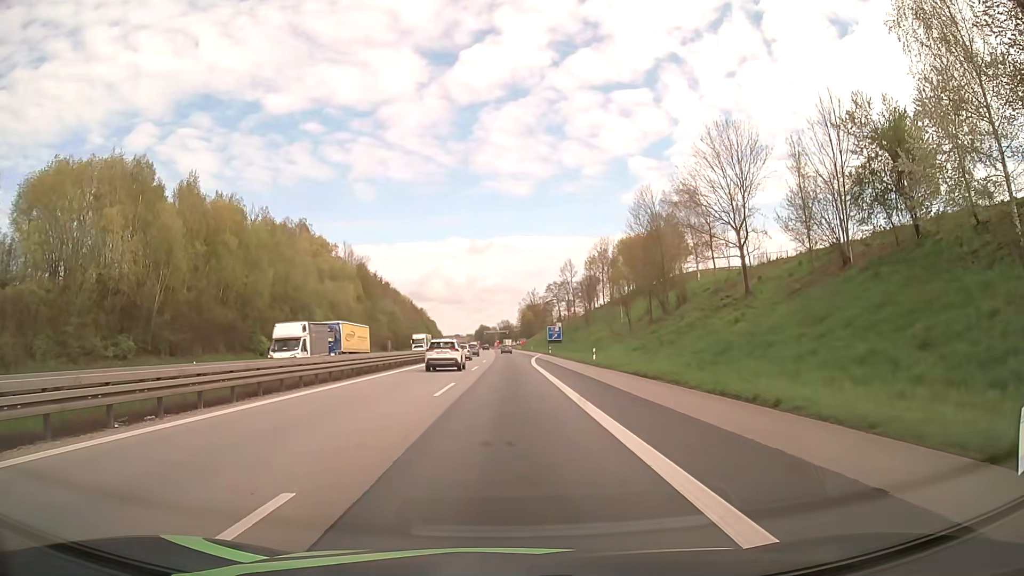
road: motorway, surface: asphalt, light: Day
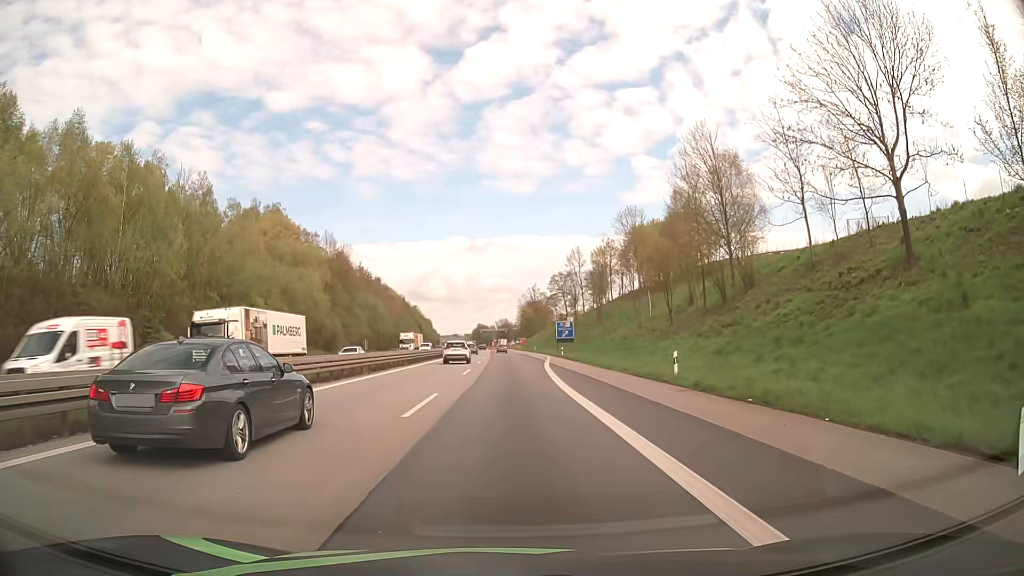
(0.0, +23.7) m; 0°
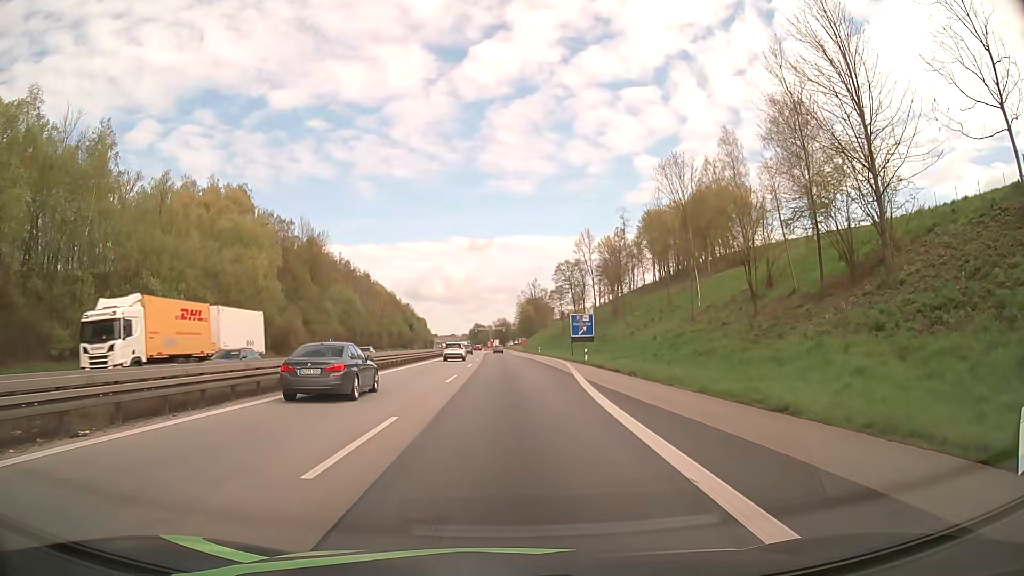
(+0.1, +24.1) m; 0°
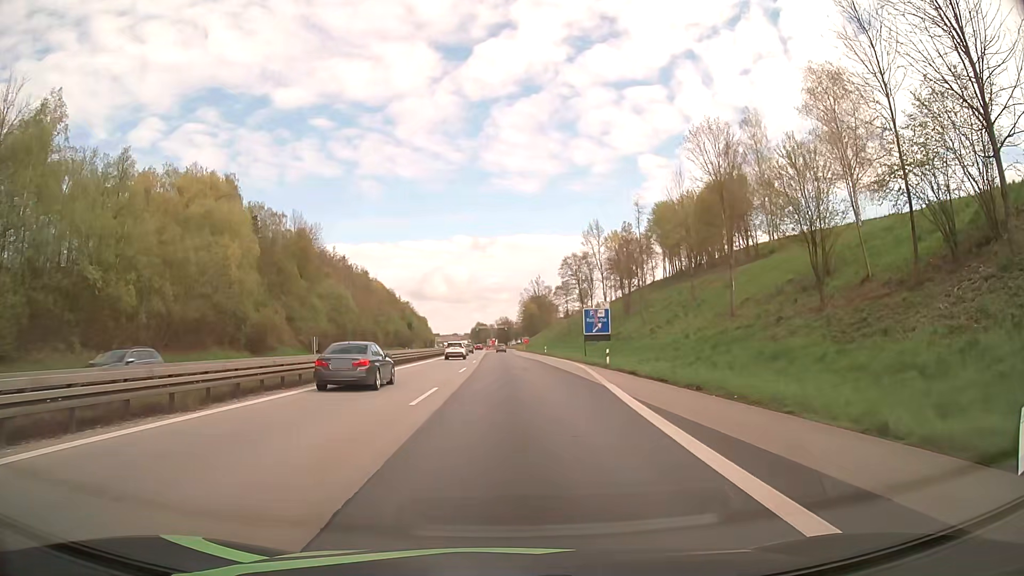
(0.0, +9.7) m; 0°
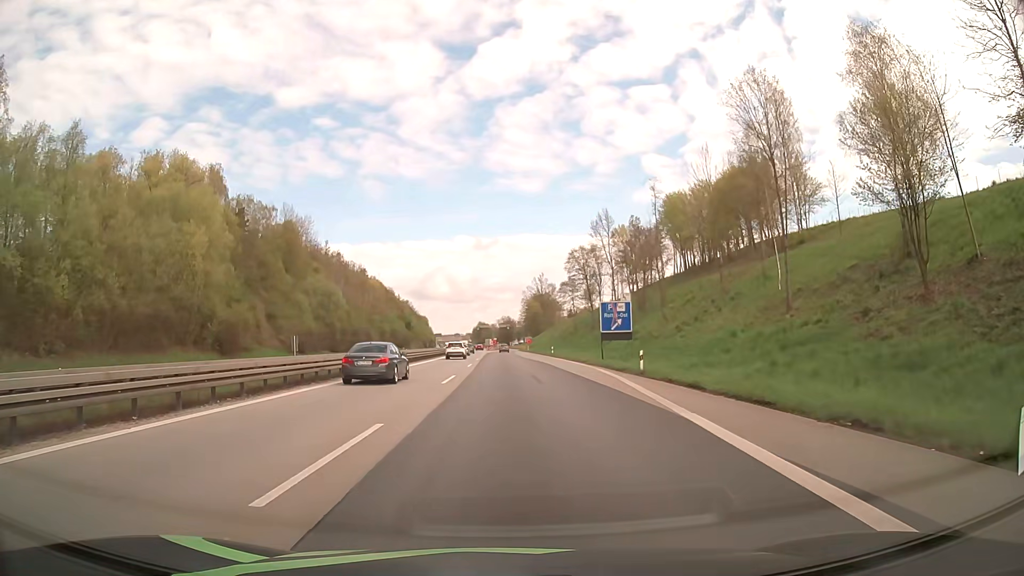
(0.0, +9.8) m; 0°
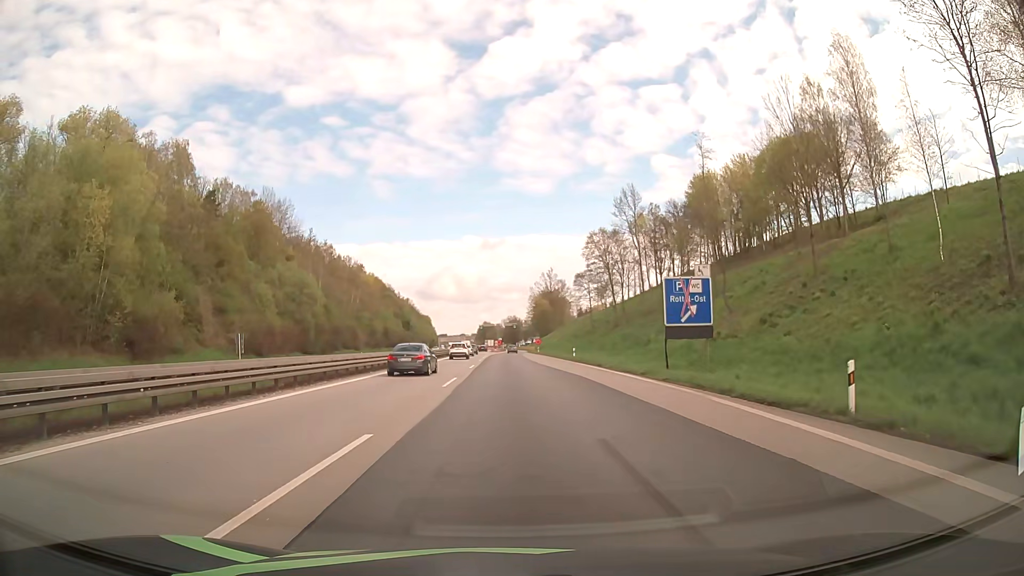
(-0.1, +19.4) m; 0°
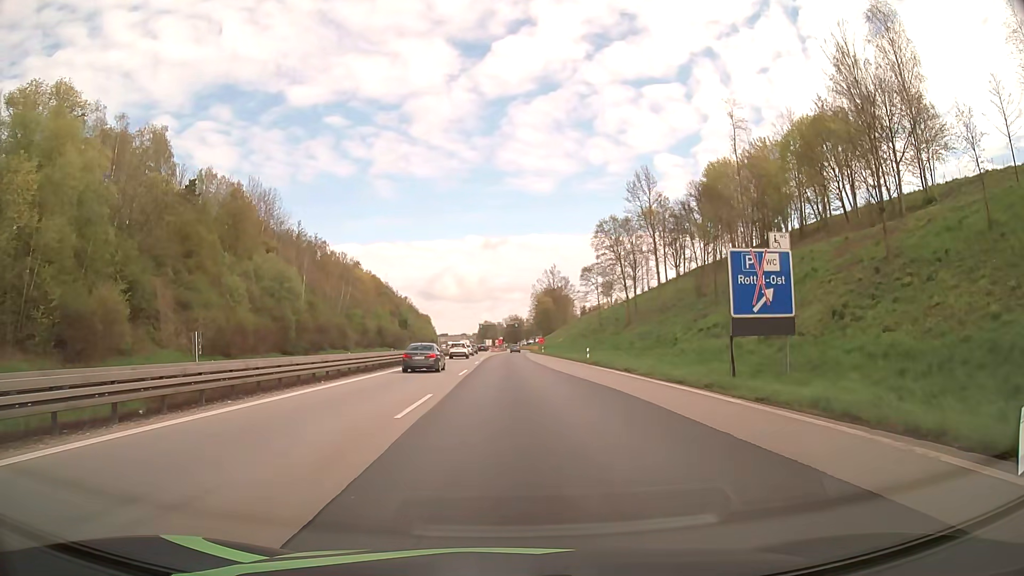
(0.0, +9.7) m; 0°
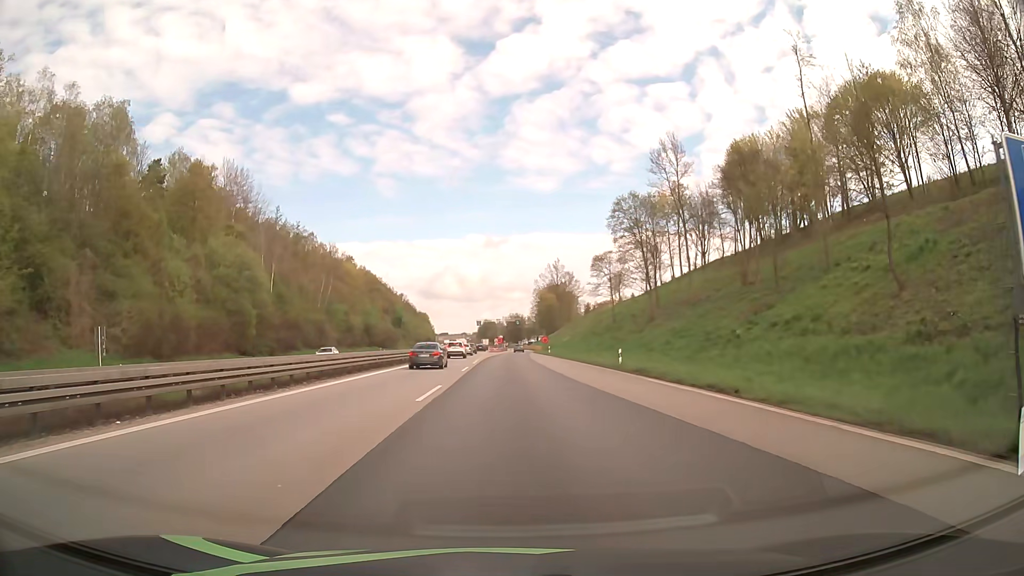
(0.0, +14.7) m; 0°
(0, +10) (0, +20) (0, +30) (0, +40) (0, +50) (0, +60) (0, +70) (+1, +80) (+1, +90) (+2, +100) m
